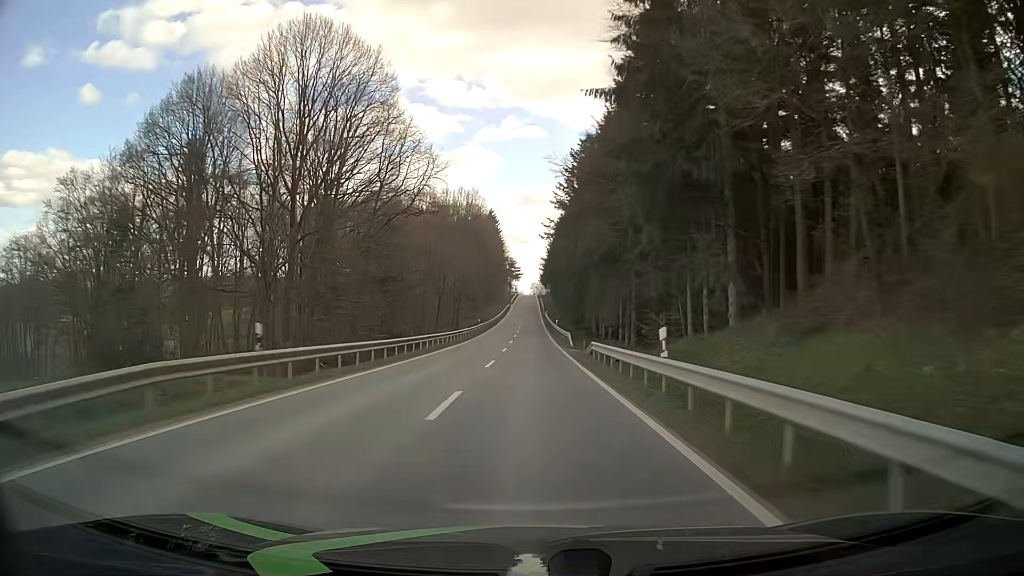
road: tertiary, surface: asphalt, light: Day
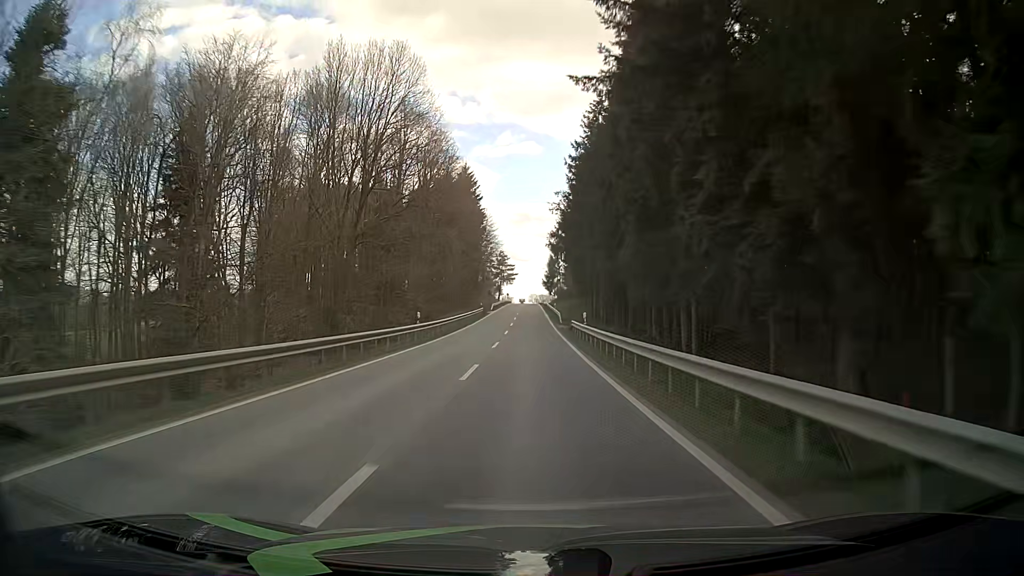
(+0.3, +80.1) m; +1°
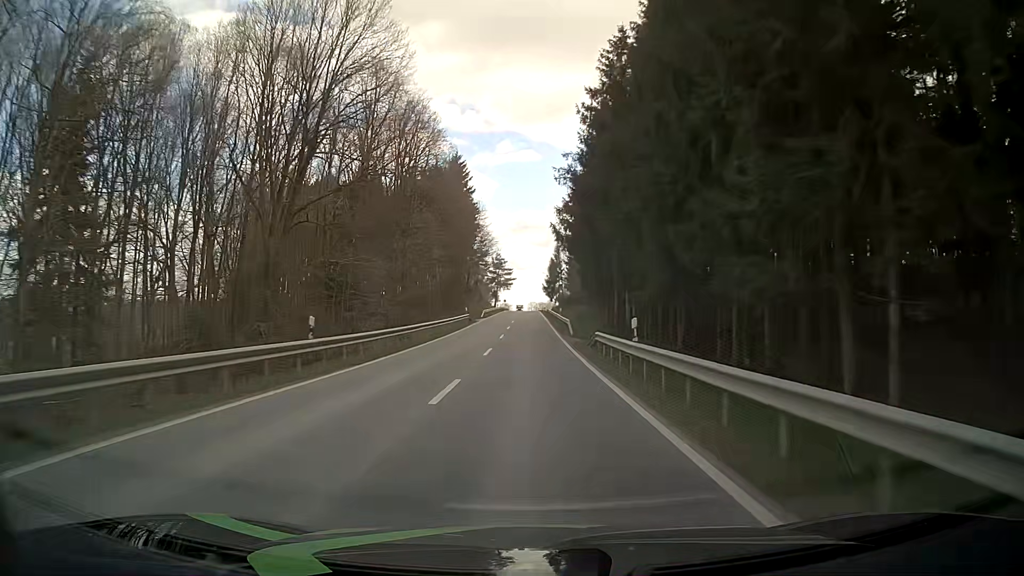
(0.0, +15.8) m; 0°
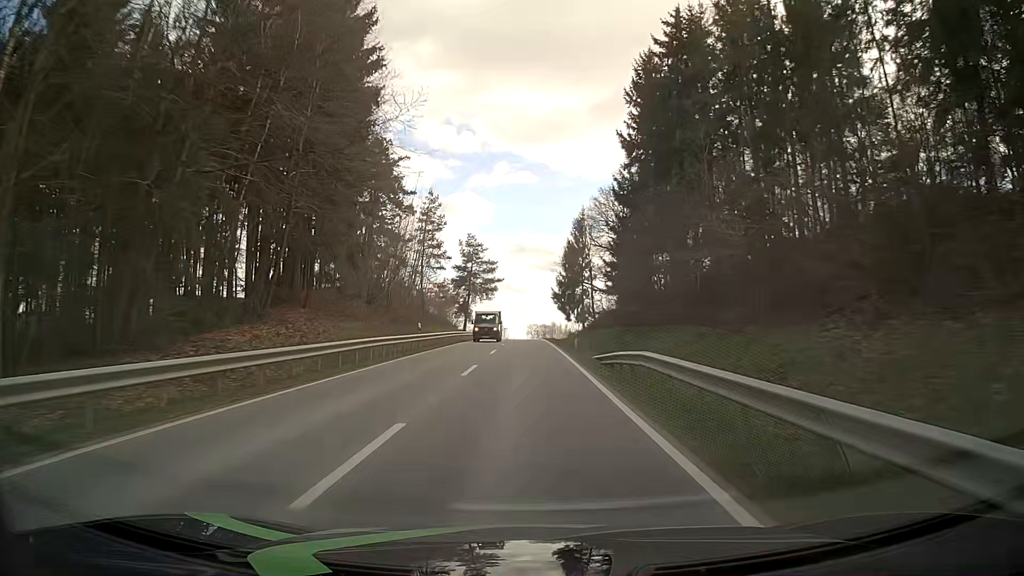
(-0.3, +78.1) m; -1°
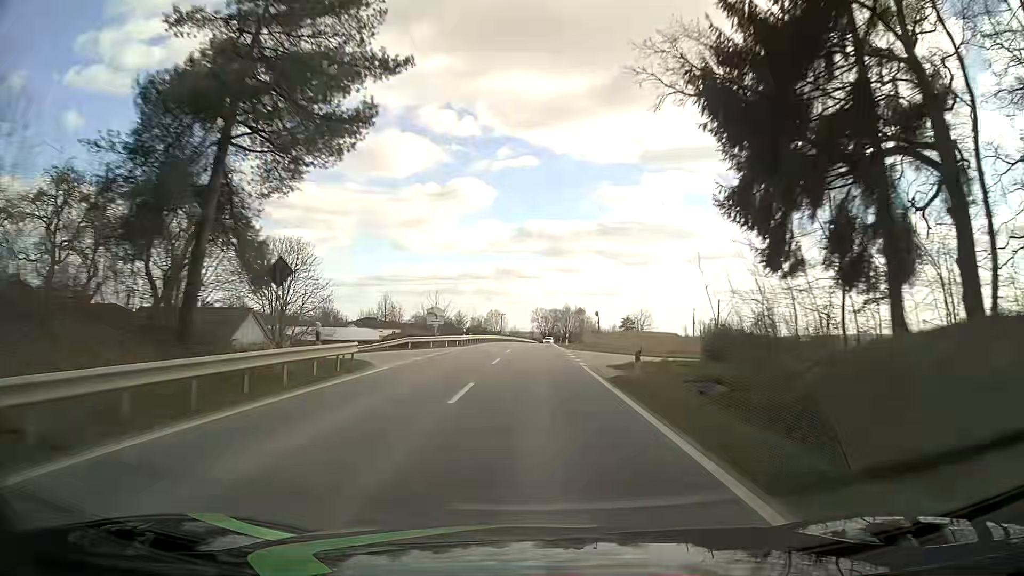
(-0.6, +78.1) m; 0°
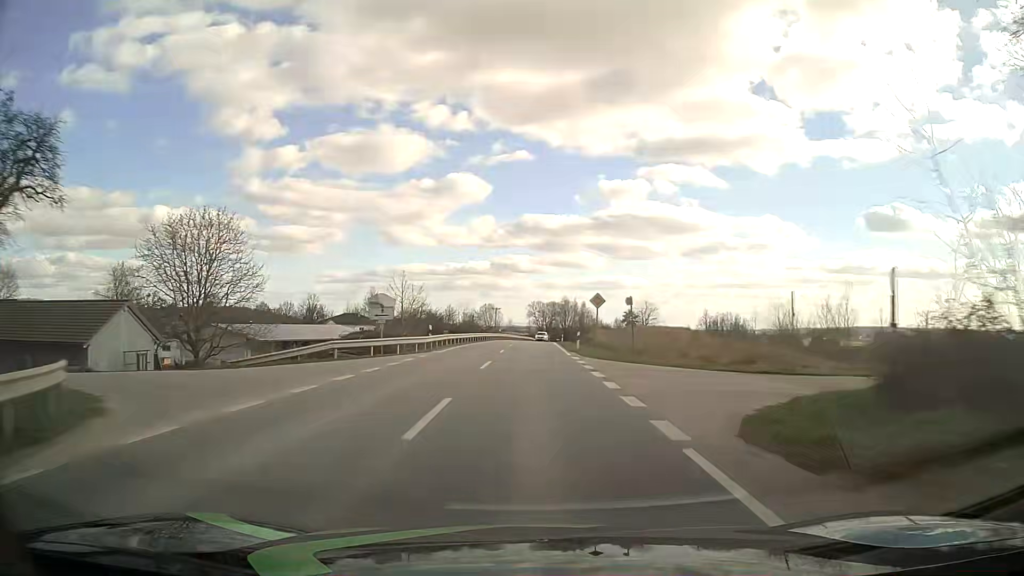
(0.0, +15.8) m; 0°
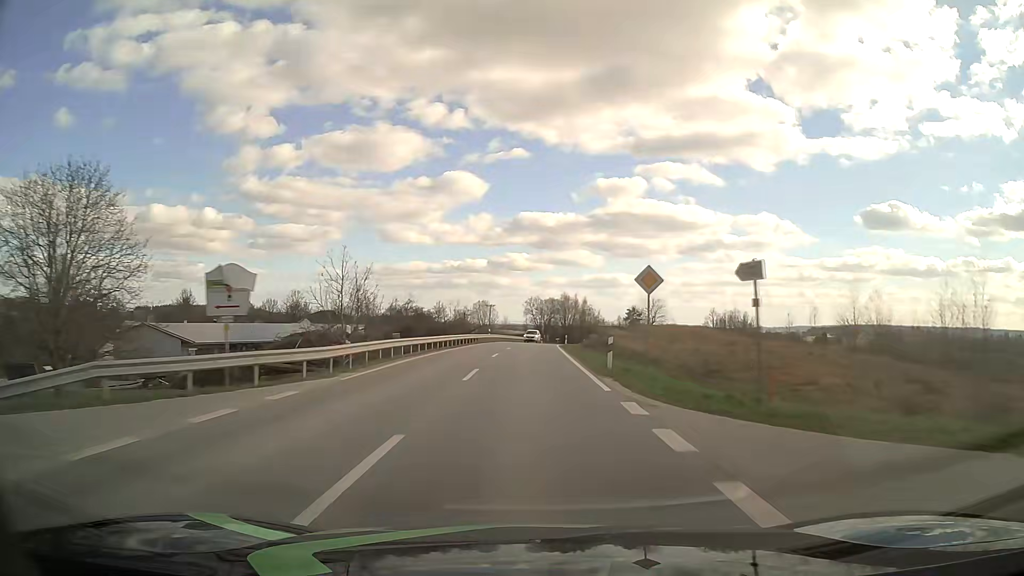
(+0.1, +15.8) m; 0°
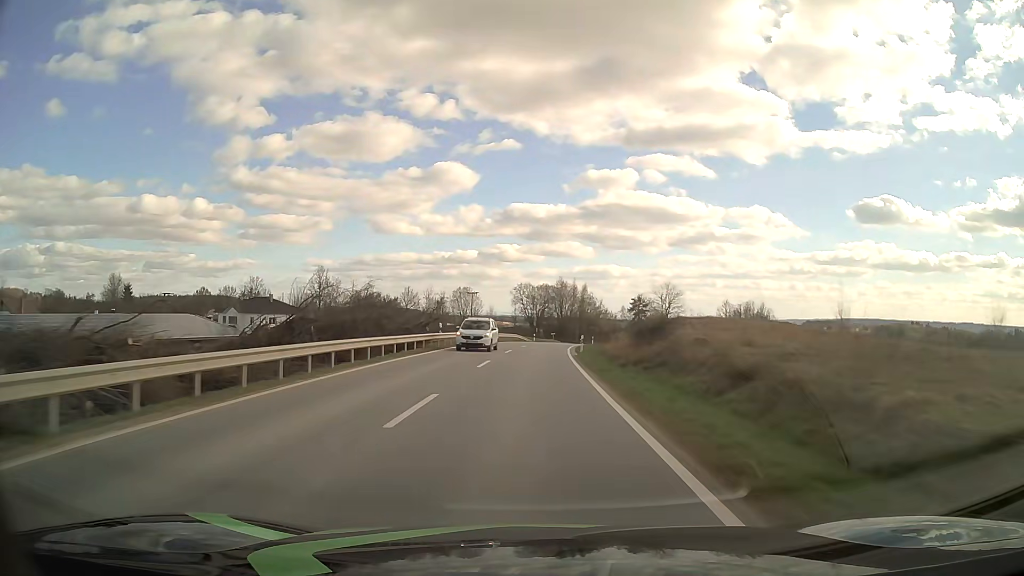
(+0.3, +31.8) m; +1°
(0, +10) (0, +20) (0, +30) (+1, +40) (+1, +50) (+2, +60) (+3, +70) (+4, +80) (+6, +90) (+8, +100) m
